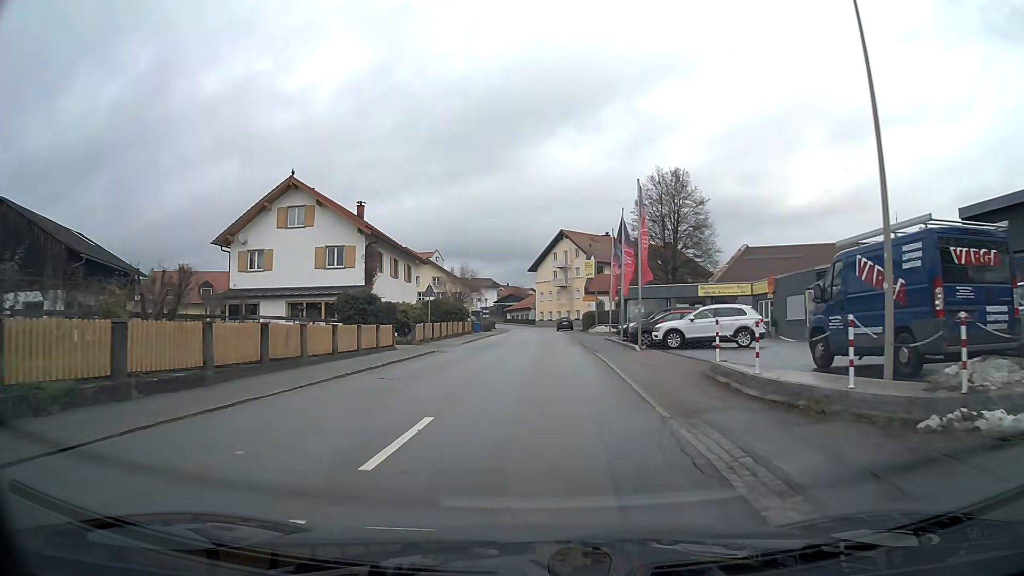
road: tertiary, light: Day
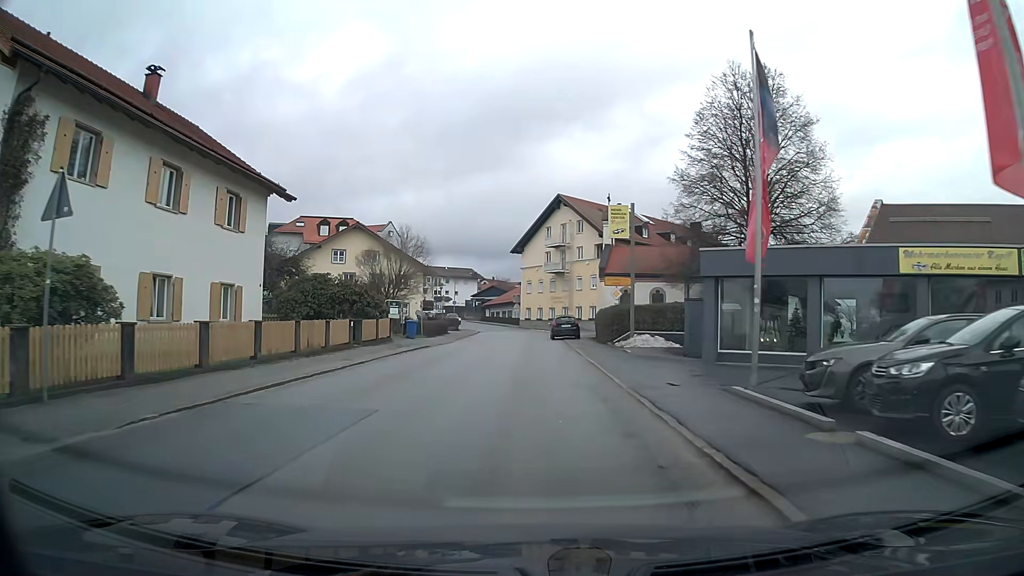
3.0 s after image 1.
(+0.2, +29.8) m; 0°
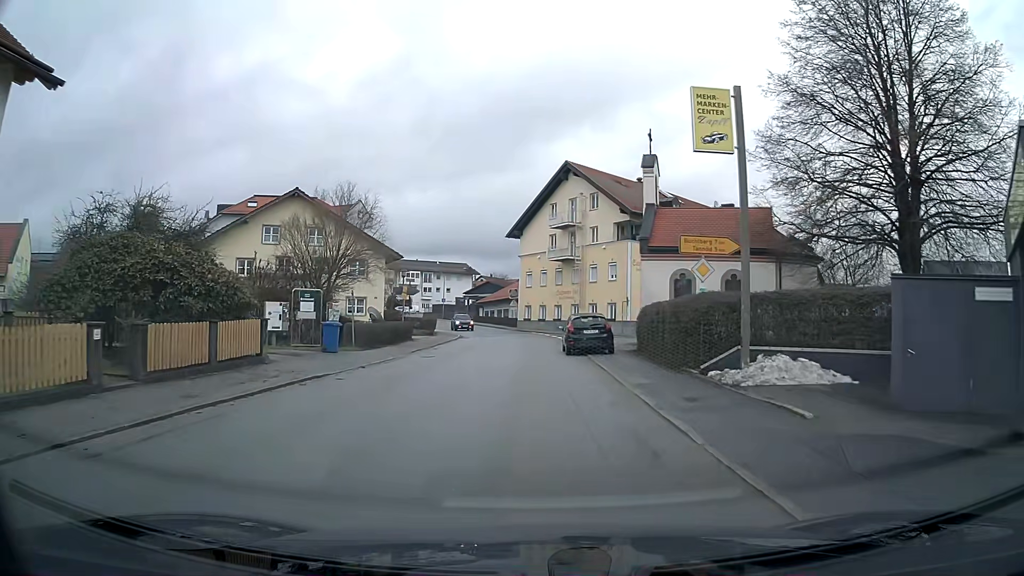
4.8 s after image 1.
(0.0, +15.9) m; 0°
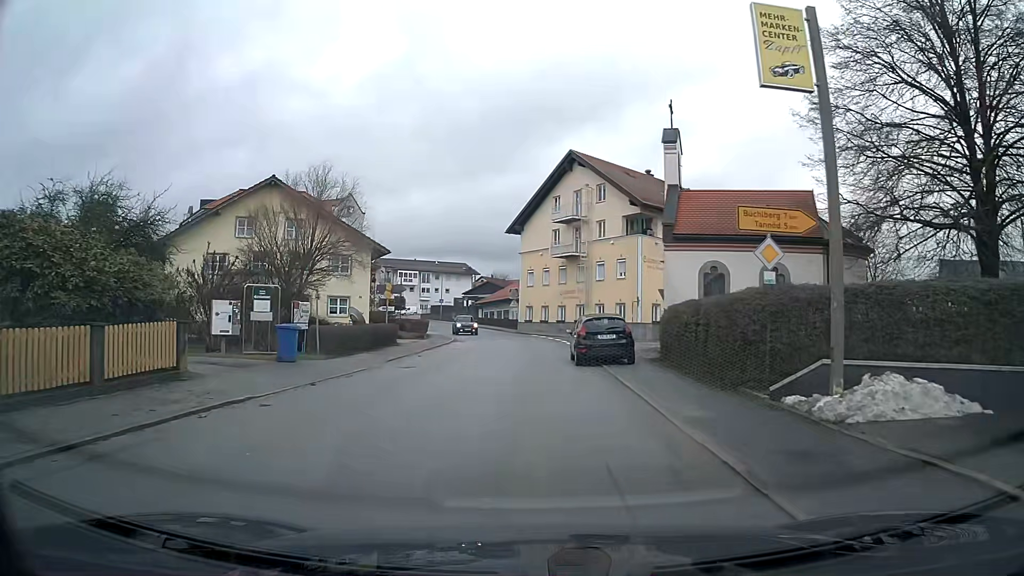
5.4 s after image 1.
(0.0, +4.4) m; -1°
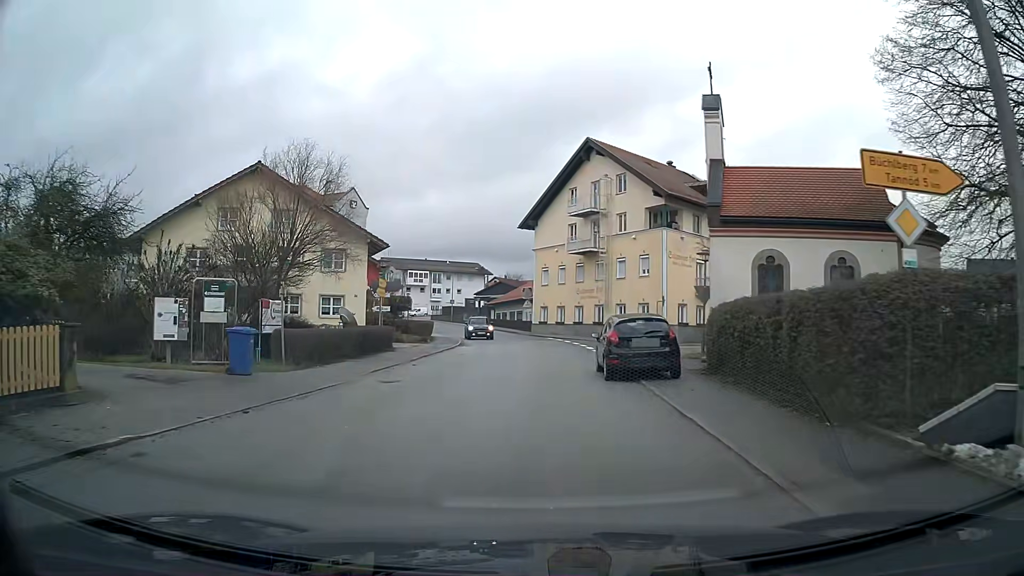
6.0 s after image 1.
(-0.1, +4.2) m; -2°
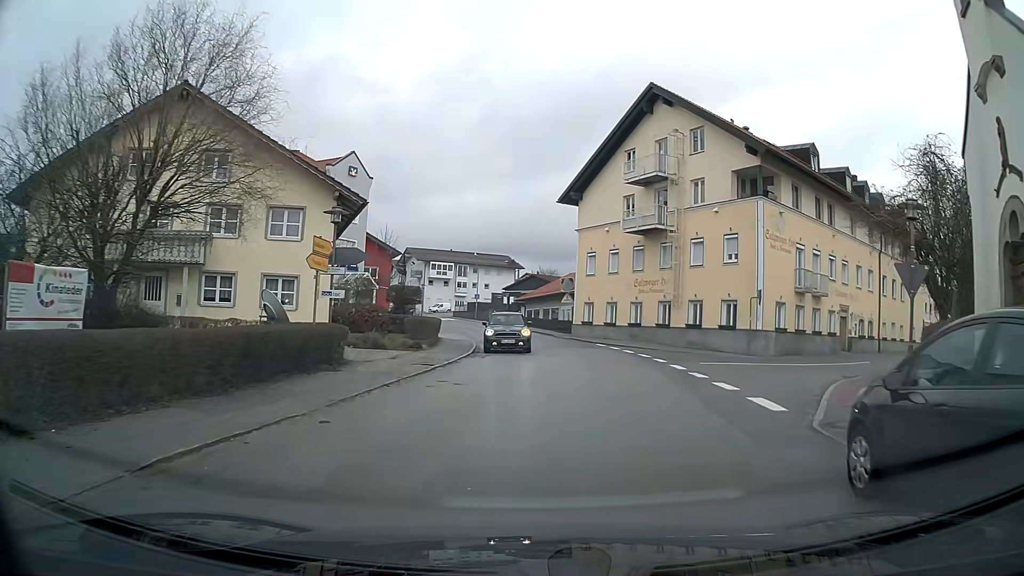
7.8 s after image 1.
(-0.2, +12.5) m; +1°
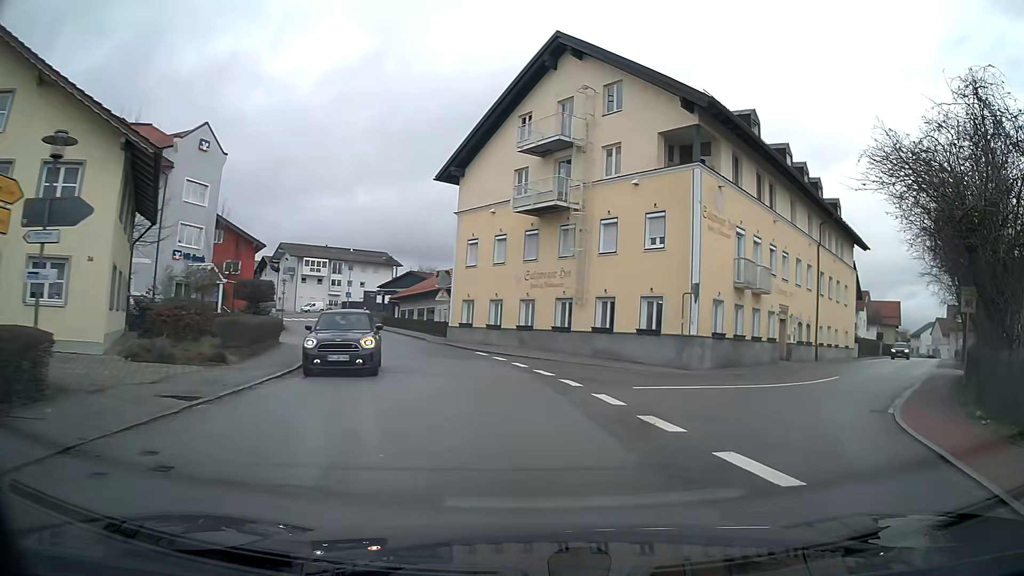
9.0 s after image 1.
(+0.7, +7.7) m; +13°
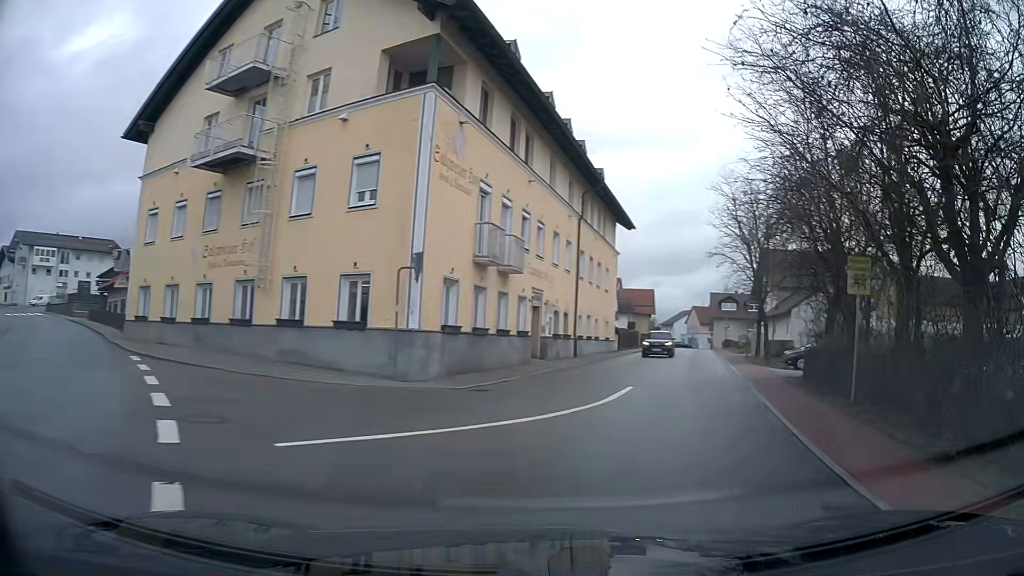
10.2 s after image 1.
(+1.6, +7.6) m; +24°
